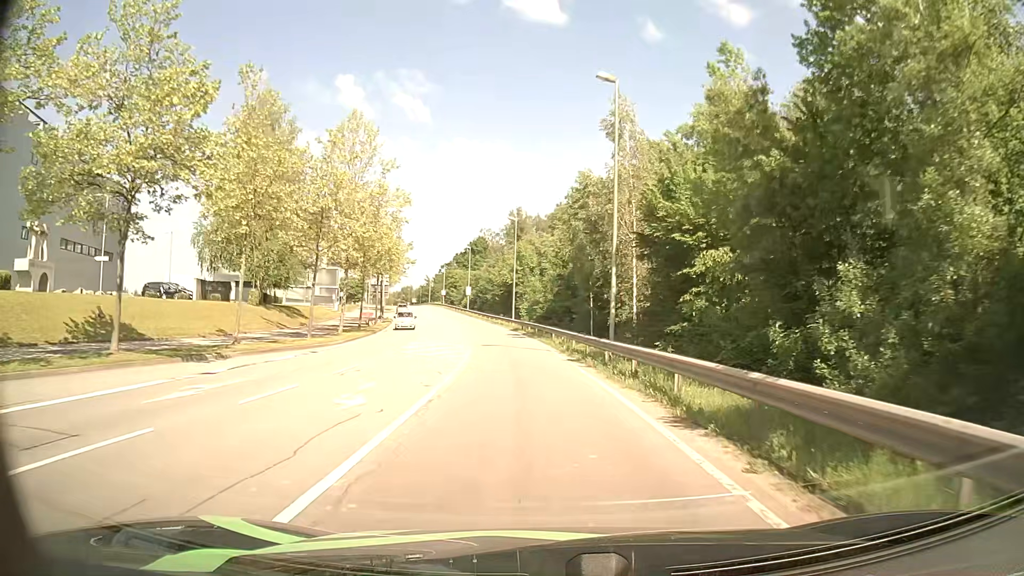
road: secondary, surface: asphalt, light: Day
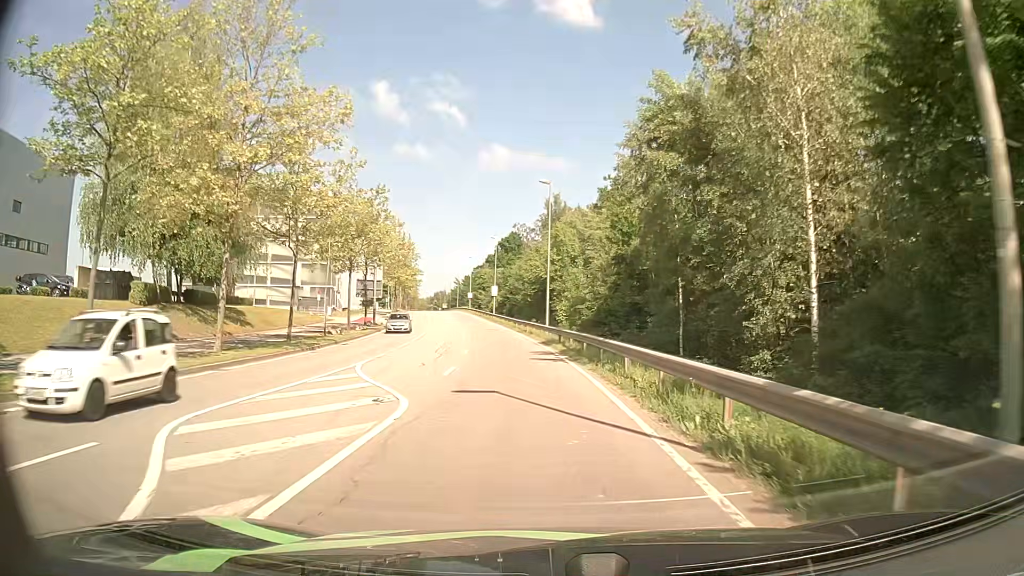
(-0.4, +19.5) m; -3°
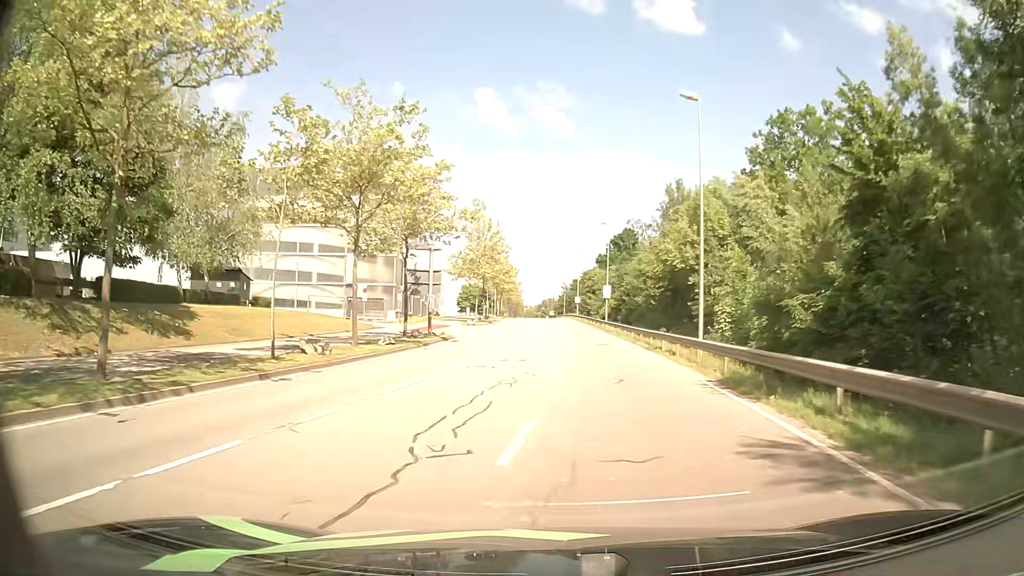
(-1.2, +18.7) m; -9°
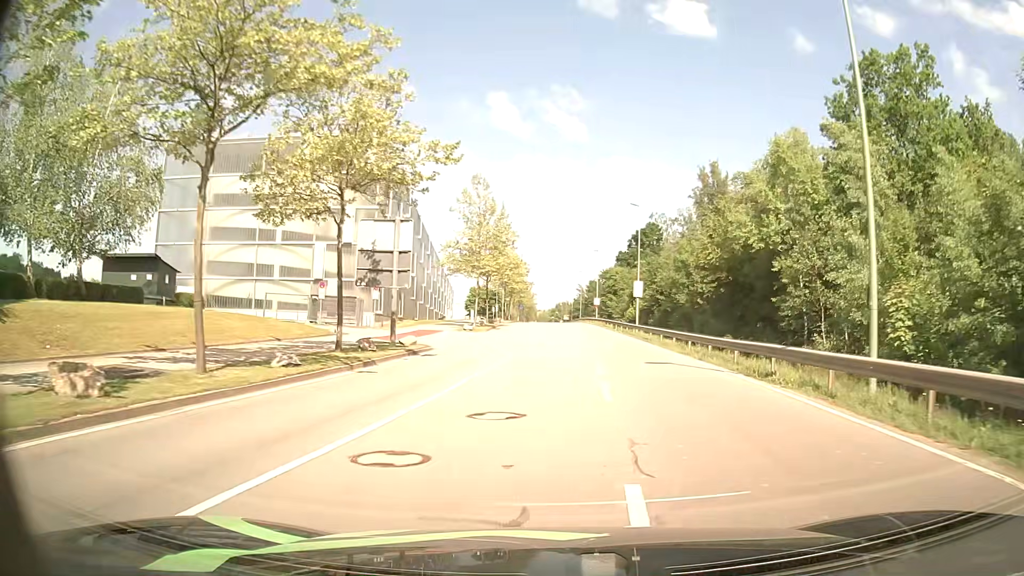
(-0.2, +12.9) m; -1°
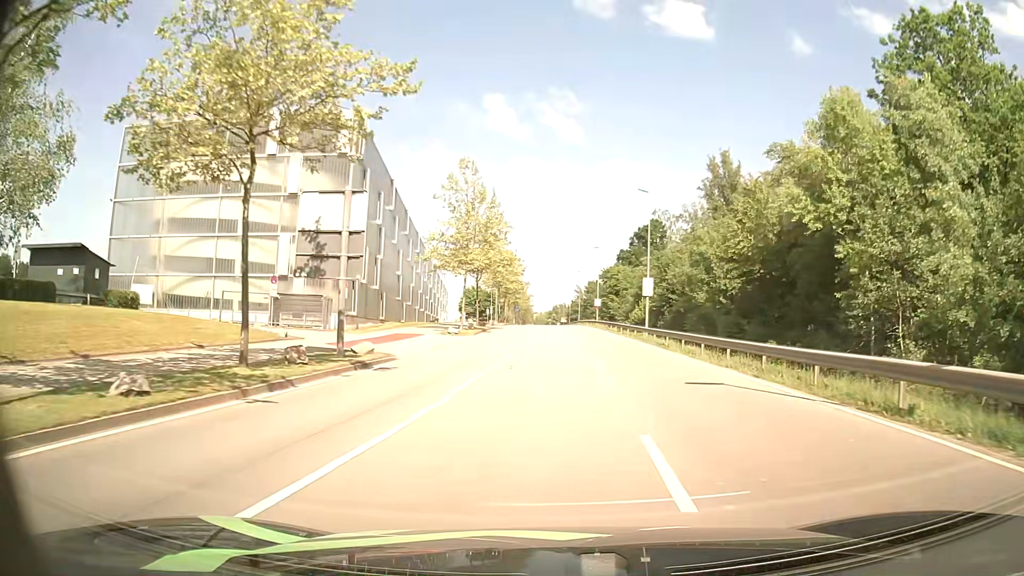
(-0.2, +6.7) m; 0°
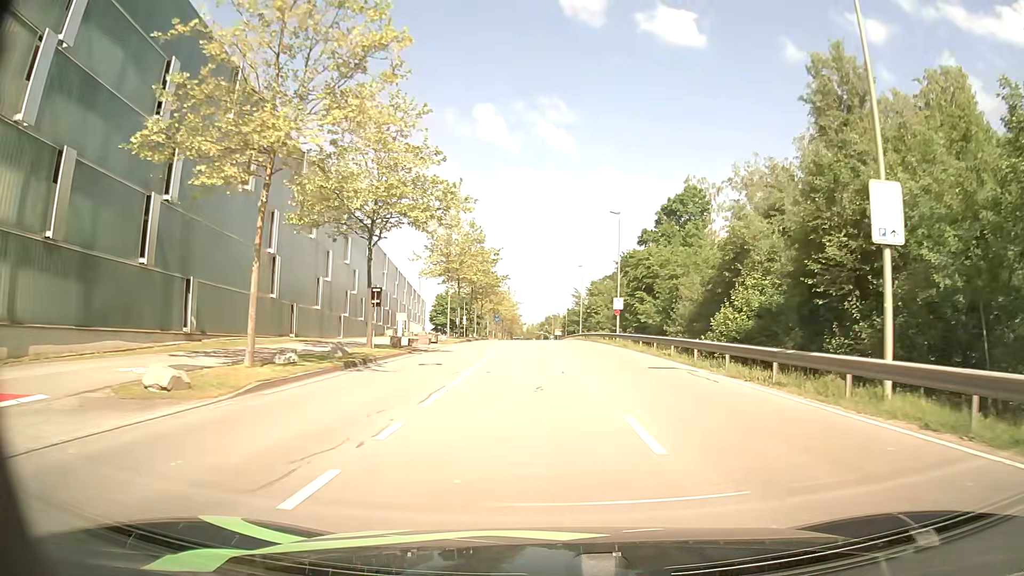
(+0.4, +34.4) m; +1°
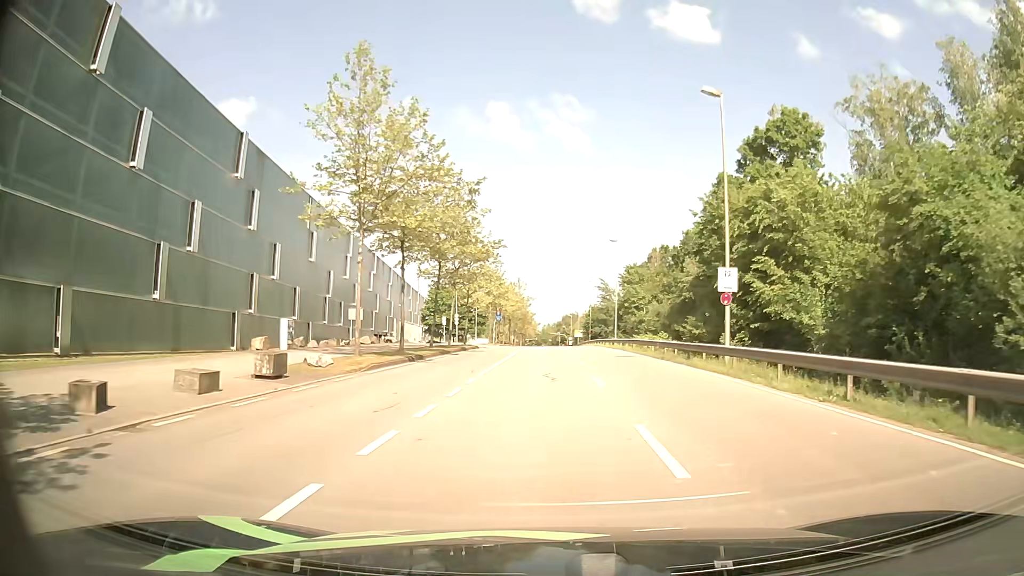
(-0.4, +27.9) m; -2°
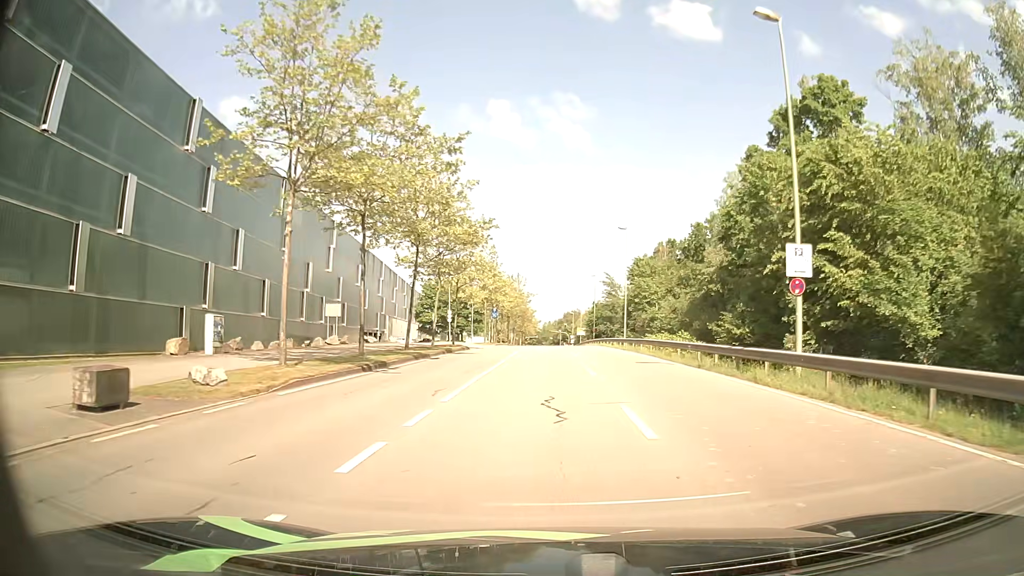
(0.0, +6.9) m; 0°
(0, +10) (0, +20) (0, +30) (0, +40) (0, +50) (0, +60) (0, +70) (0, +80) (0, +90) (0, +100) m
